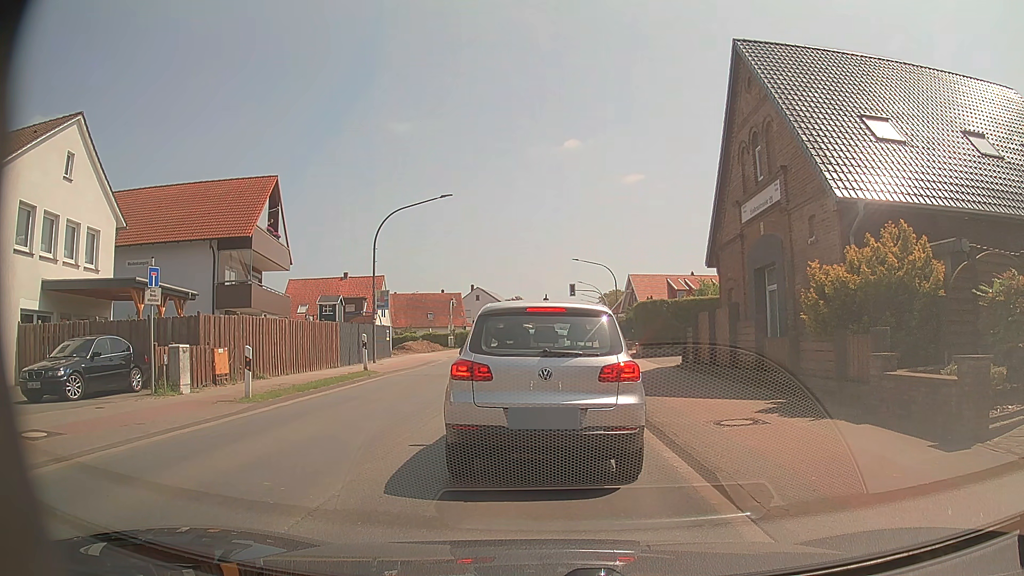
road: primary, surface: asphalt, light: Day
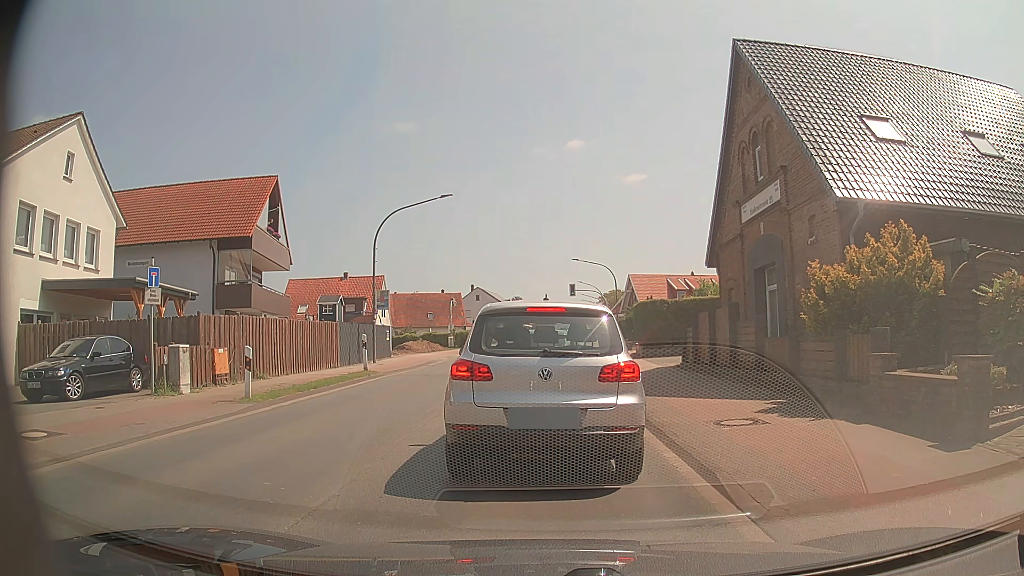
(0.0, 0.0) m; 0°
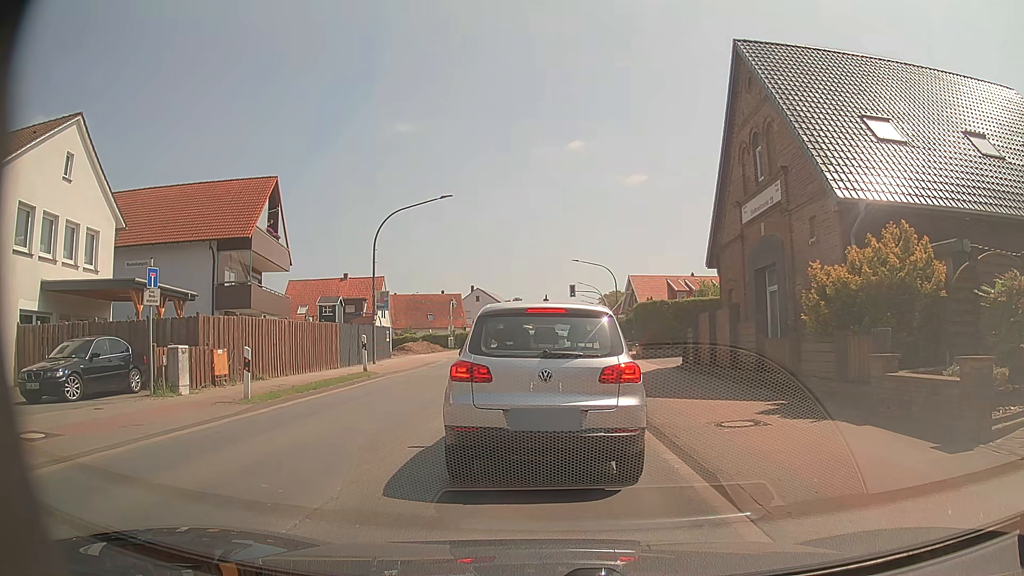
(0.0, 0.0) m; 0°
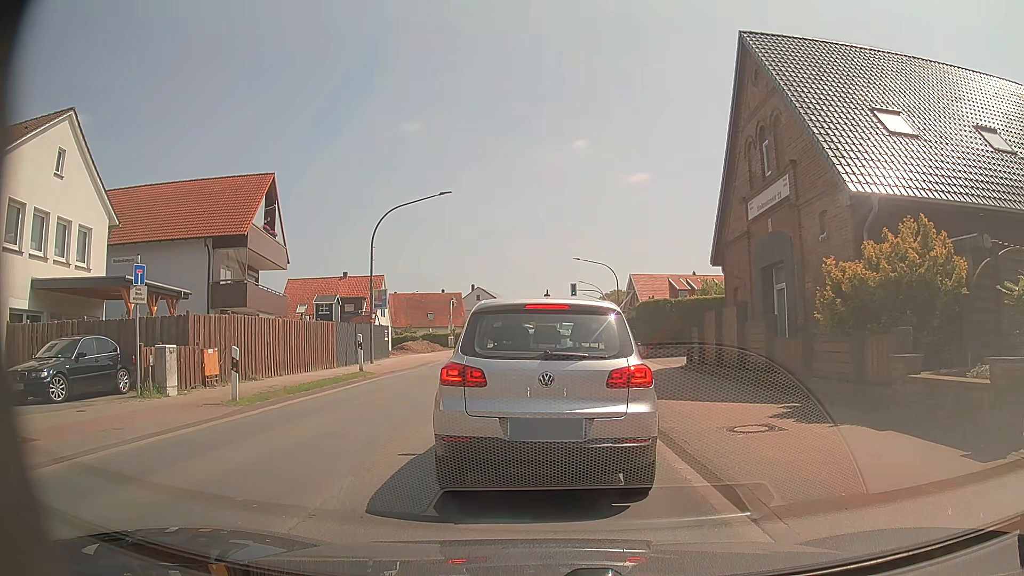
(0.0, +0.6) m; 0°
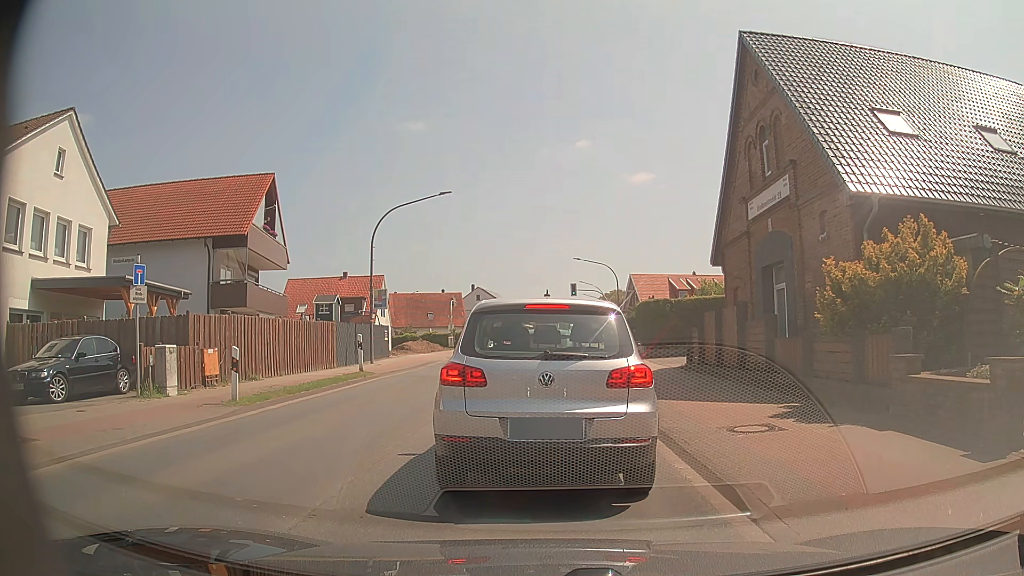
(0.0, 0.0) m; 0°
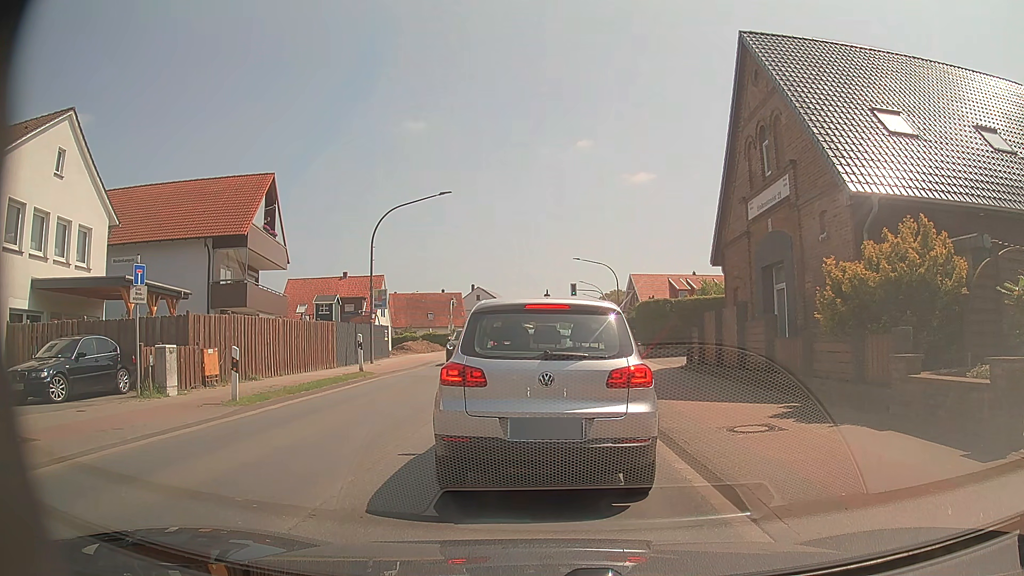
(0.0, 0.0) m; 0°
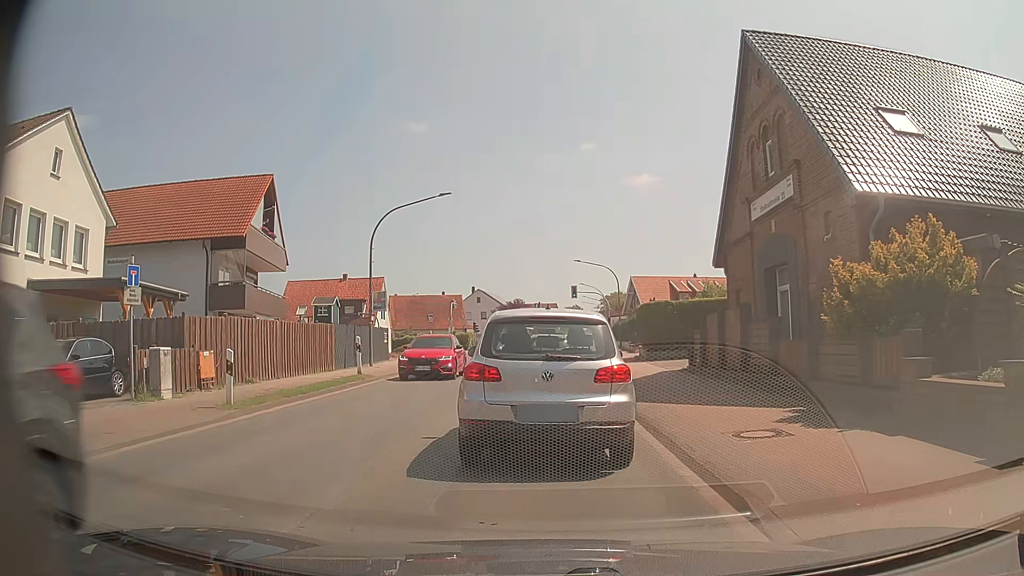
(0.0, +0.3) m; 0°
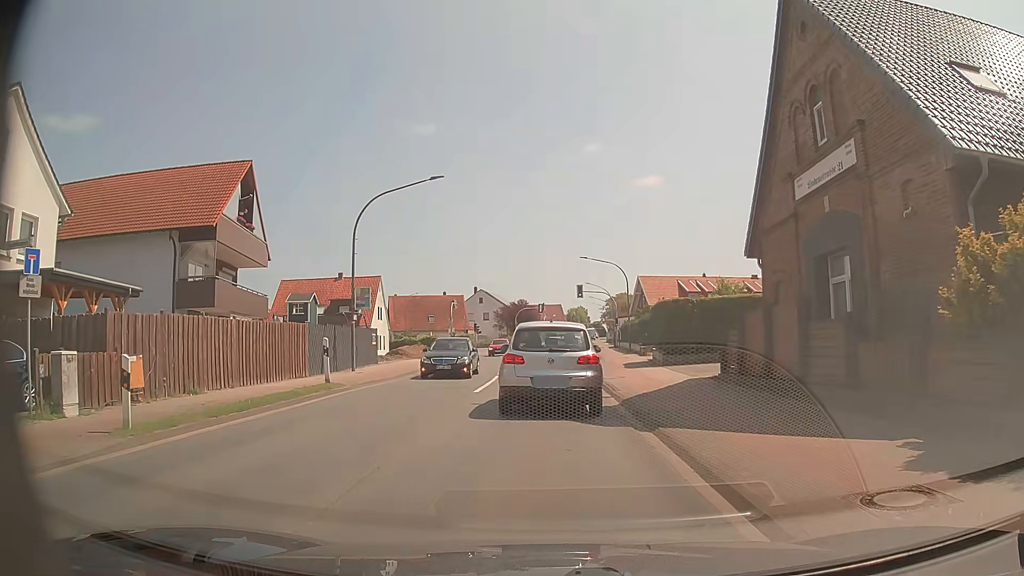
(0.0, +3.9) m; +1°
(0, +10) (0, +20) (0, +30) (+1, +40) (+1, +50) (+2, +60) (+2, +70) (+3, +80) (+4, +90) (+4, +100) m
